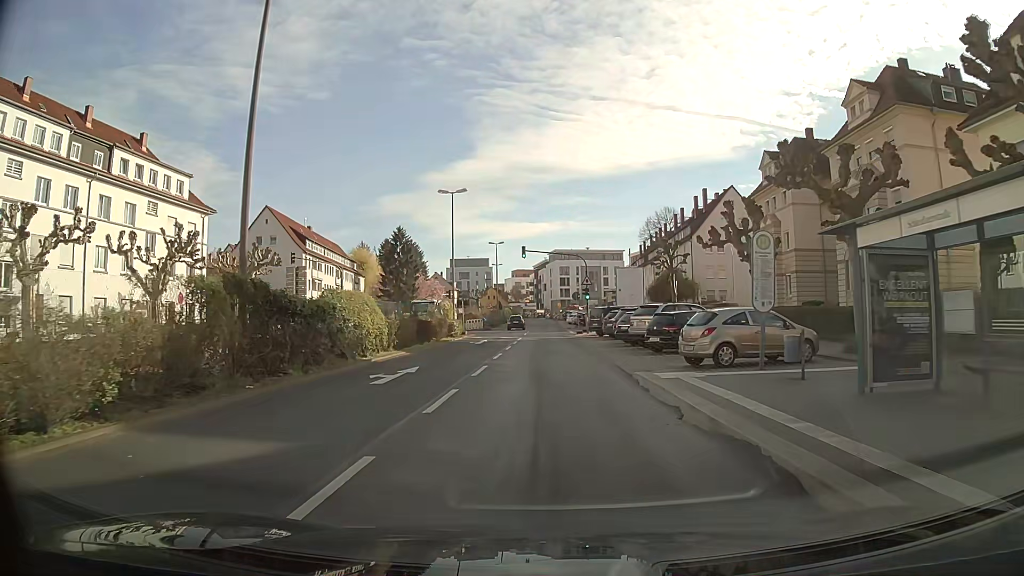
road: residential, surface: asphalt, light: Day
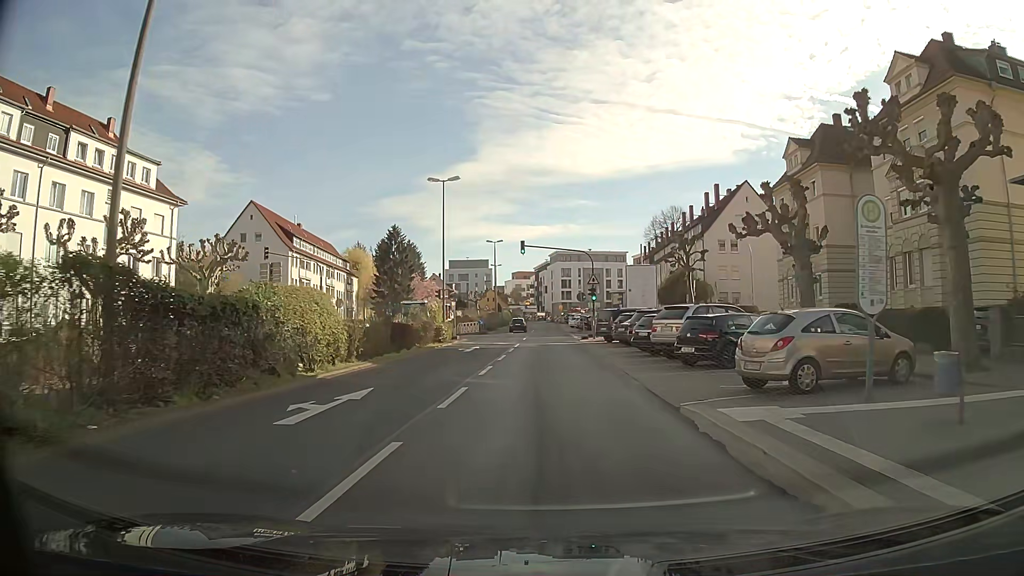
(0.0, +5.1) m; 0°
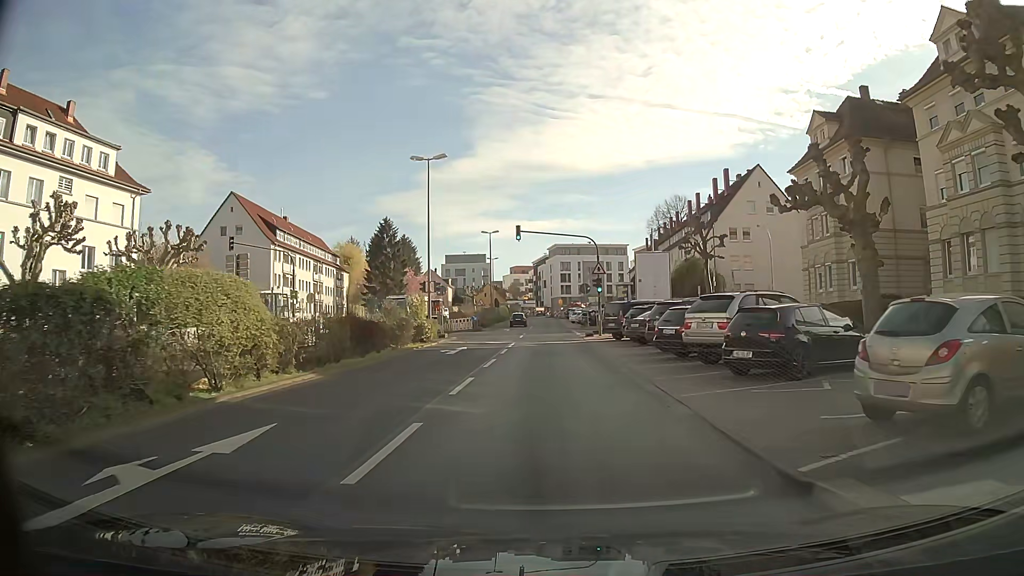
(0.0, +5.0) m; 0°
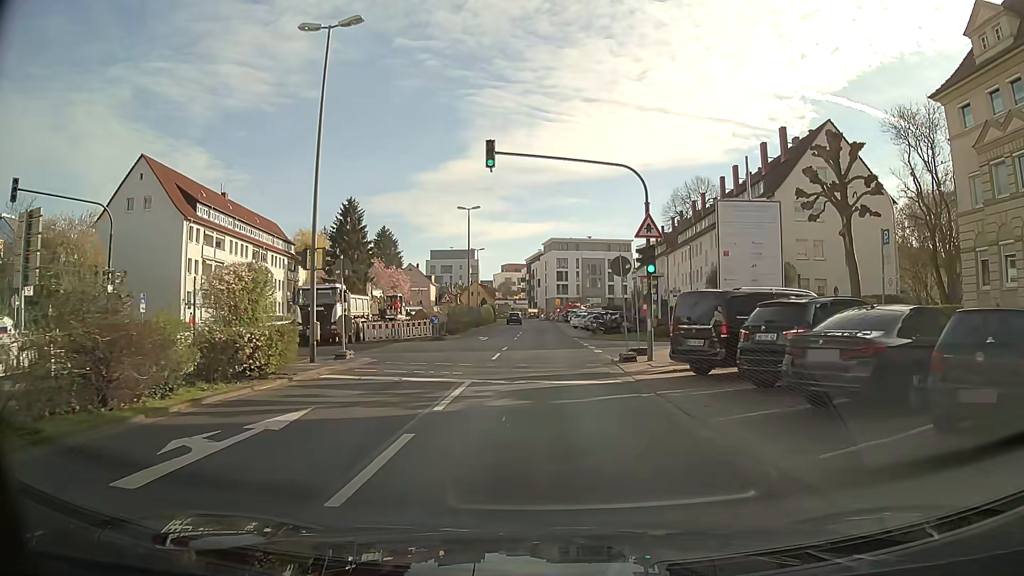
(+0.1, +18.8) m; 0°
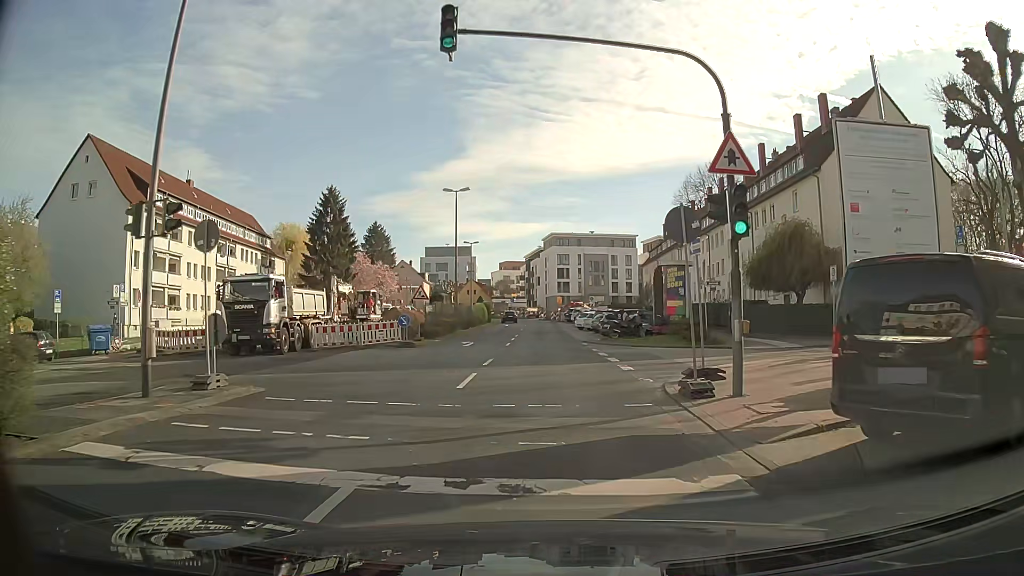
(0.0, +8.6) m; +1°
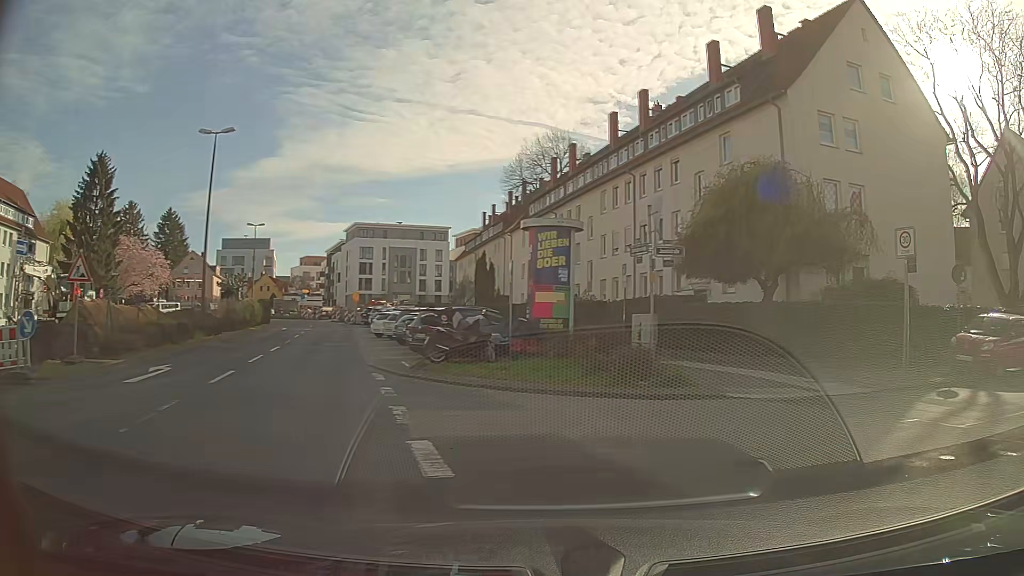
(+0.5, +16.4) m; +14°
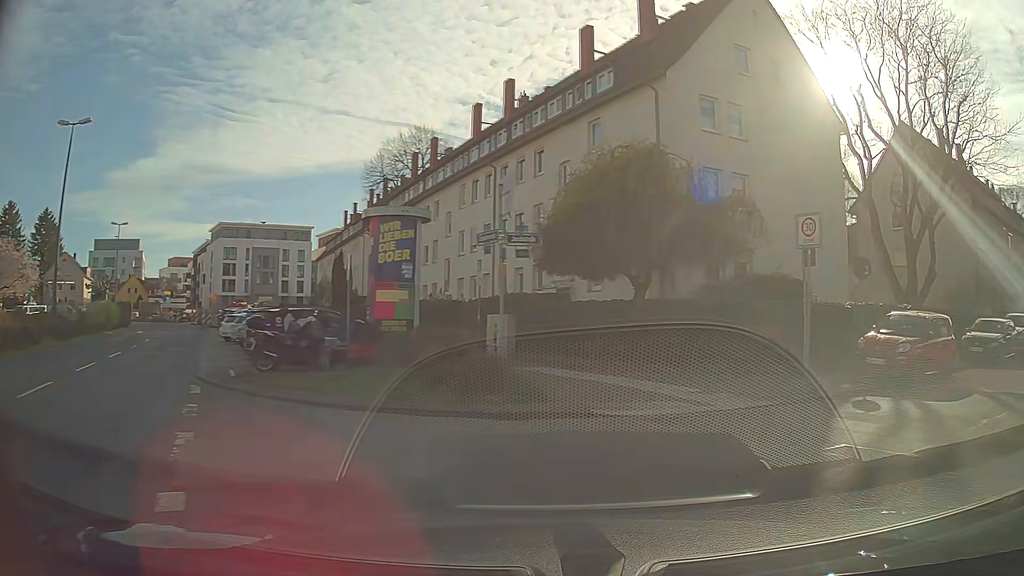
(+0.3, +2.2) m; +12°
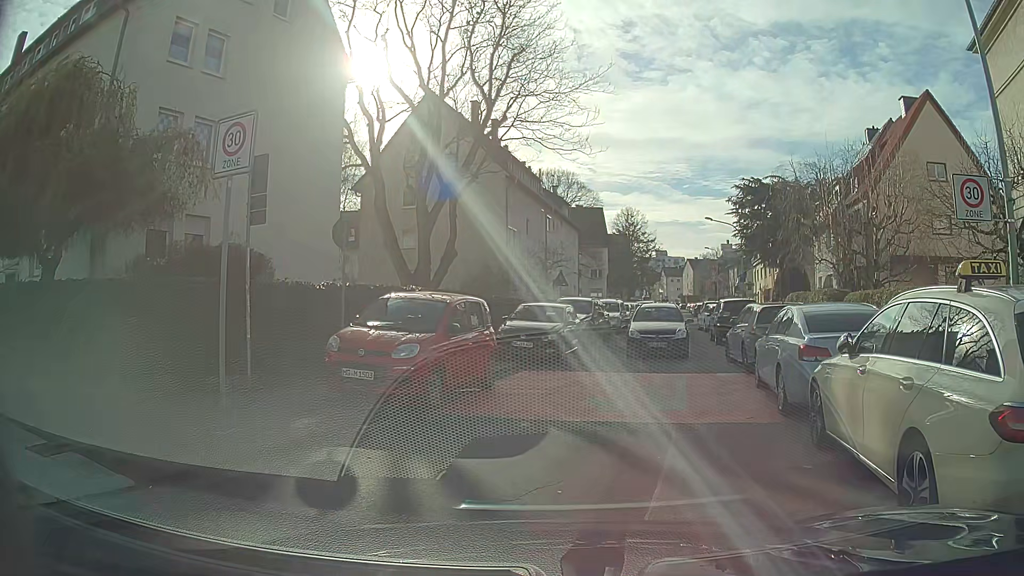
(+1.8, +5.5) m; +38°
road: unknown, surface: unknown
